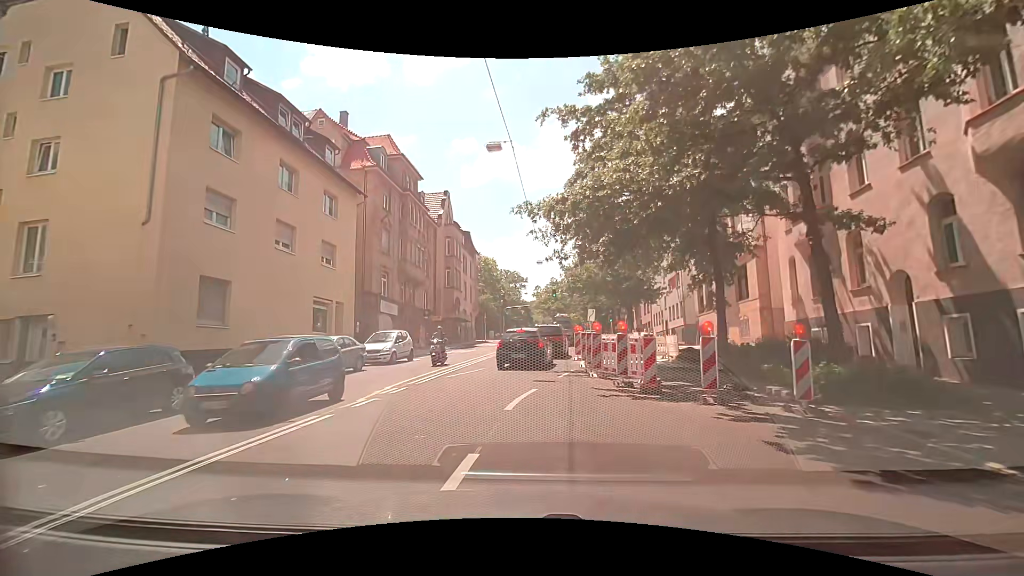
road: secondary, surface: asphalt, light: Day
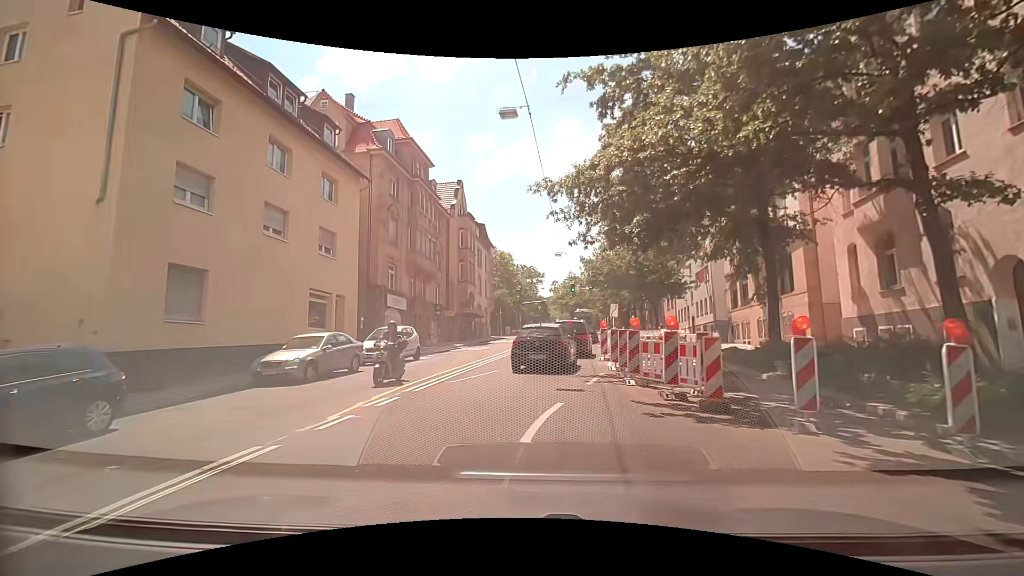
(0.0, +2.6) m; -2°
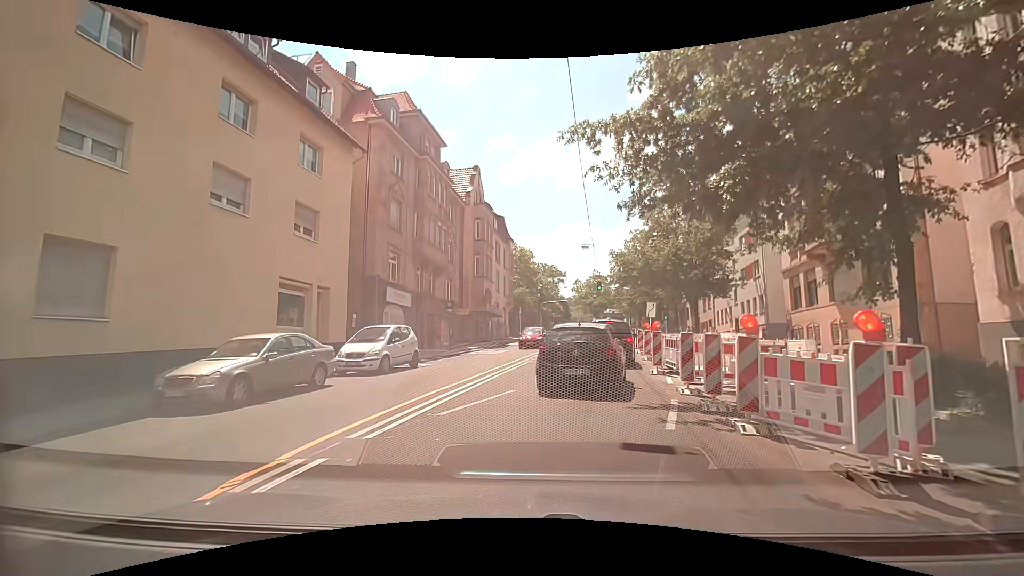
(0.0, +4.9) m; -1°
